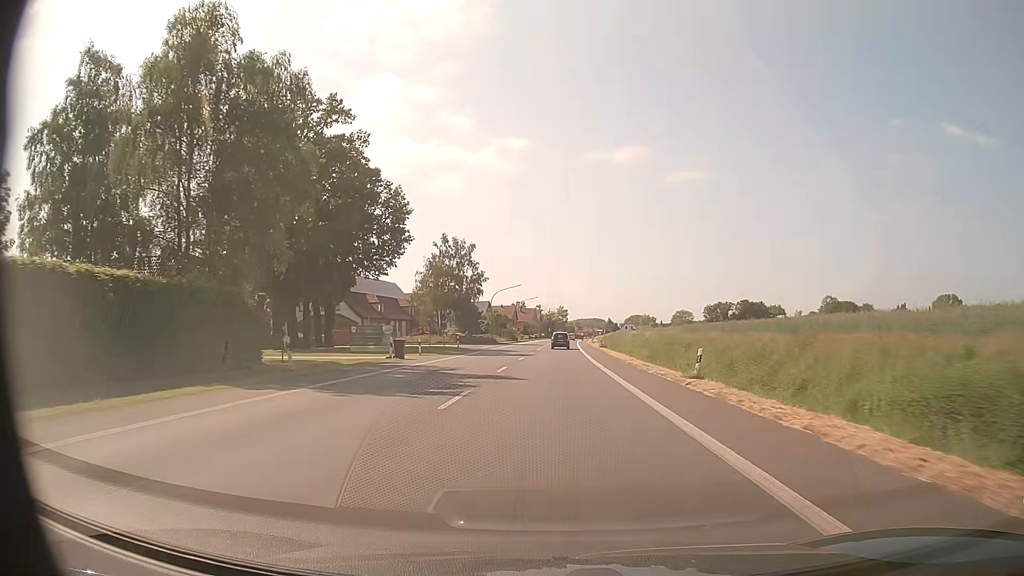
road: primary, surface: asphalt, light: Day
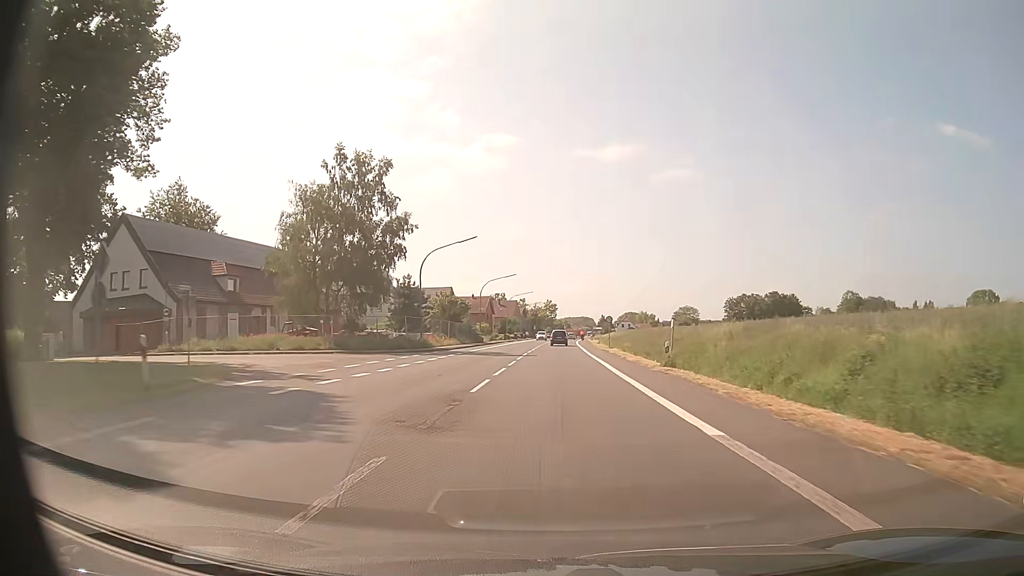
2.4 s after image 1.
(+0.4, +45.2) m; +1°
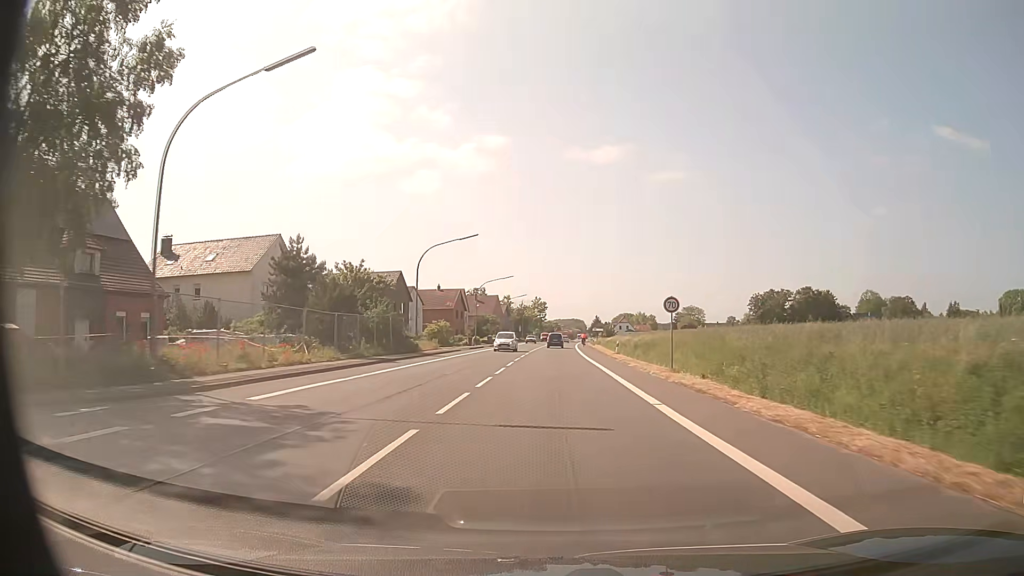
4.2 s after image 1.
(+0.3, +33.9) m; +1°
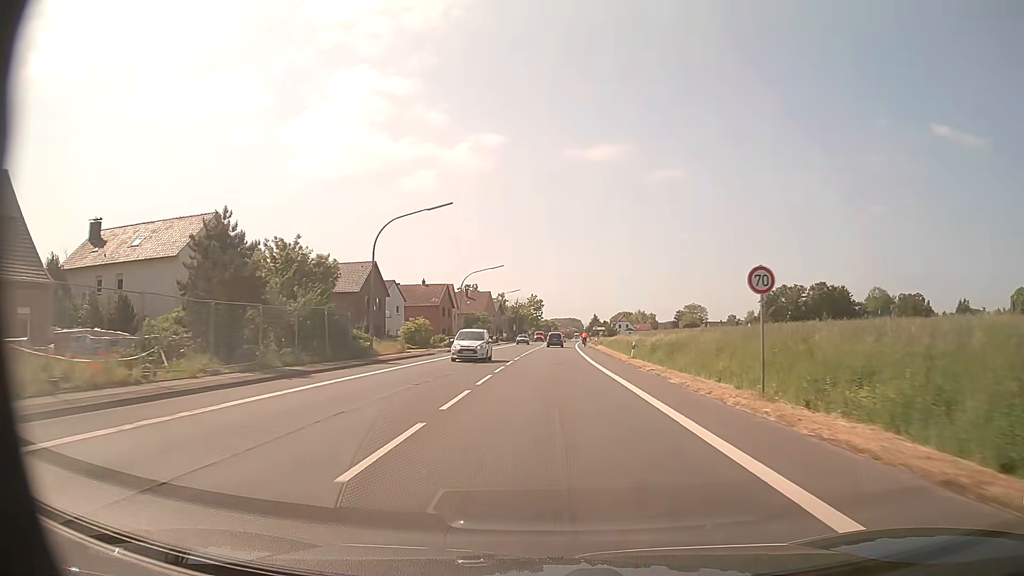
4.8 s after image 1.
(+0.1, +11.3) m; 0°
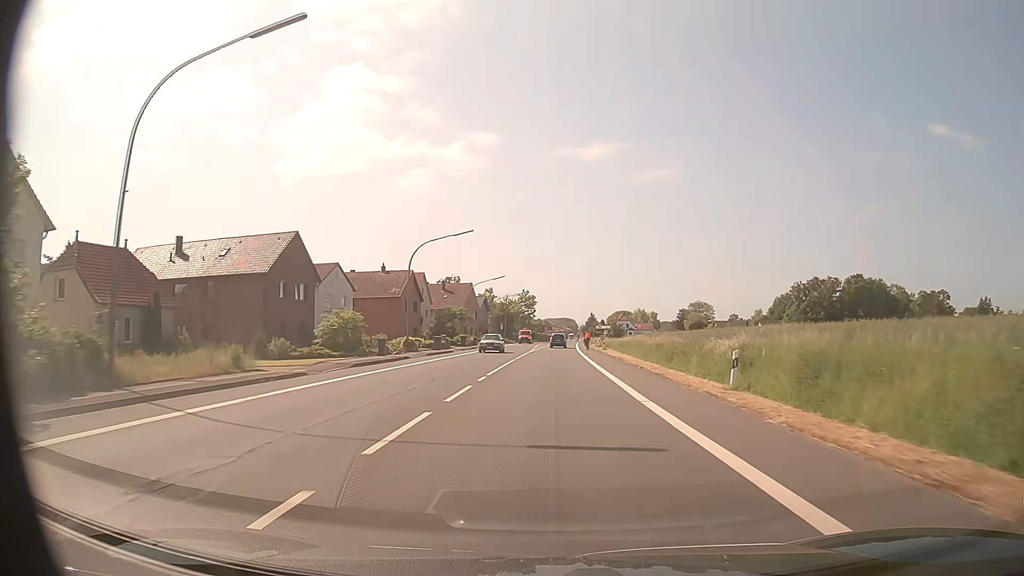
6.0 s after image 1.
(+0.1, +22.6) m; +1°
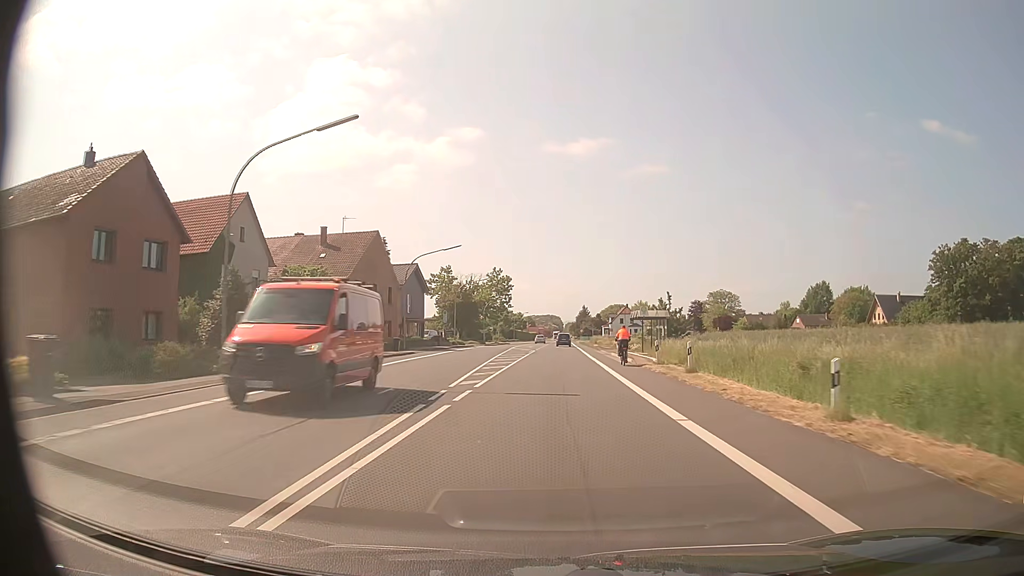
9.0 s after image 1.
(+0.5, +56.4) m; +1°
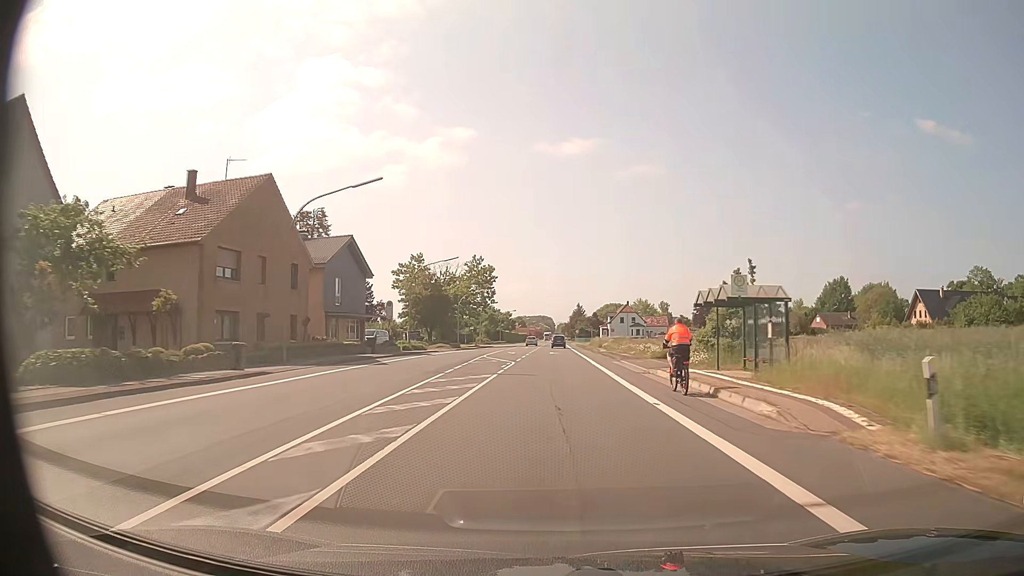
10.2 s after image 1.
(+0.2, +22.6) m; +1°
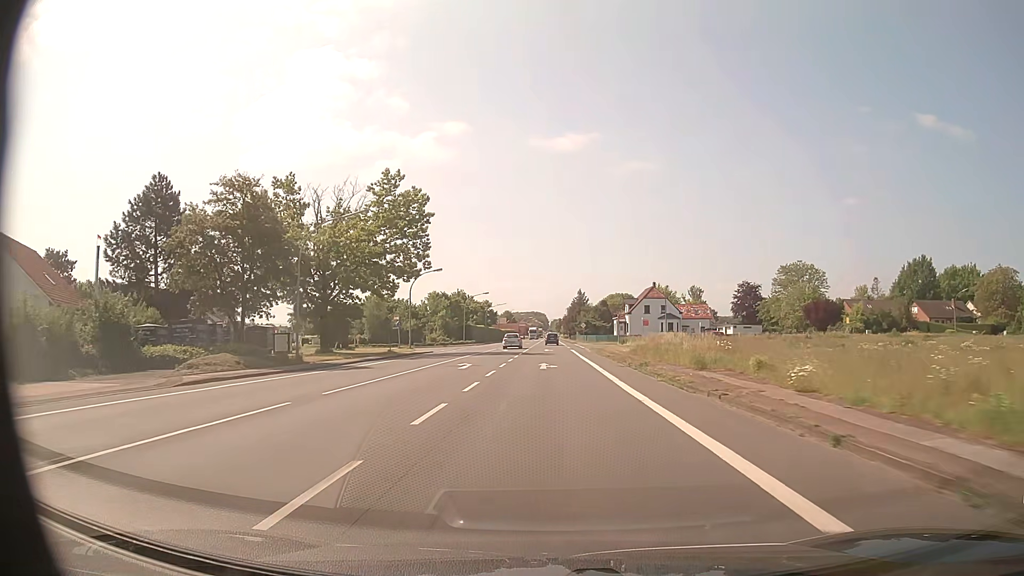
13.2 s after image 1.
(+0.5, +56.7) m; +1°
(0, +10) (0, +20) (0, +30) (0, +40) (0, +50) (0, +60) (0, +70) (0, +80) (0, +90) (0, +100) m
